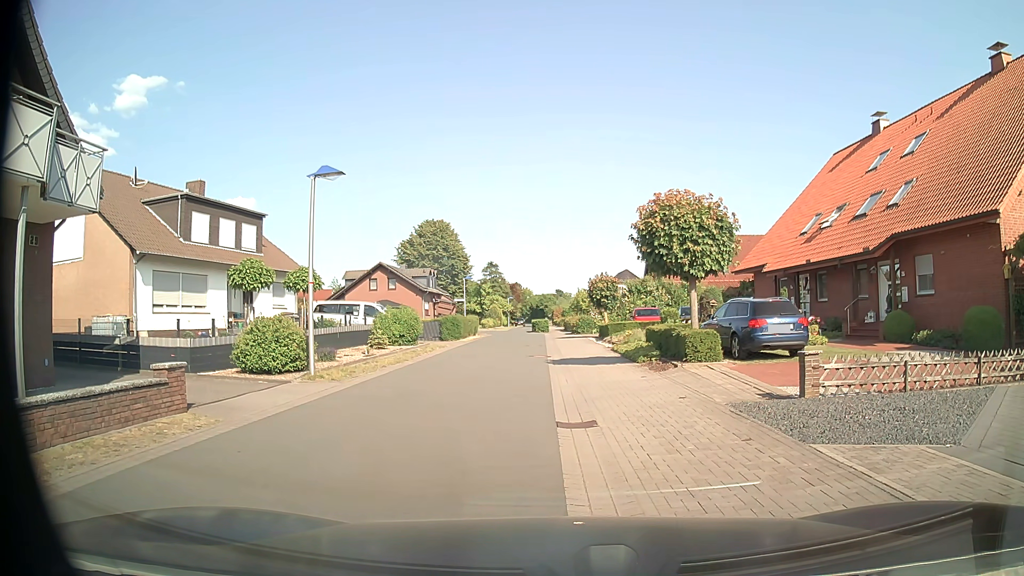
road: residential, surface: asphalt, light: Day
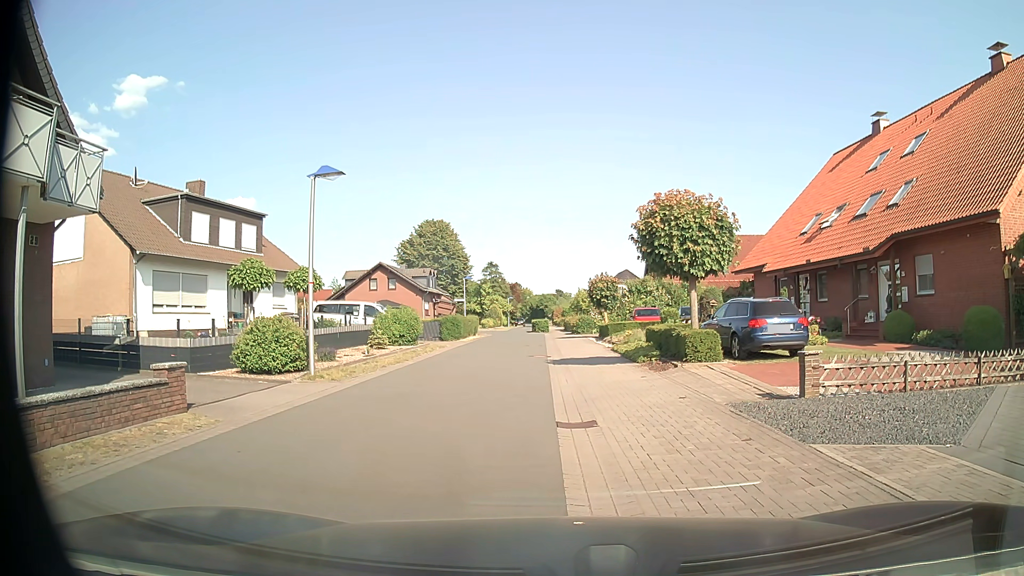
(0.0, 0.0) m; 0°
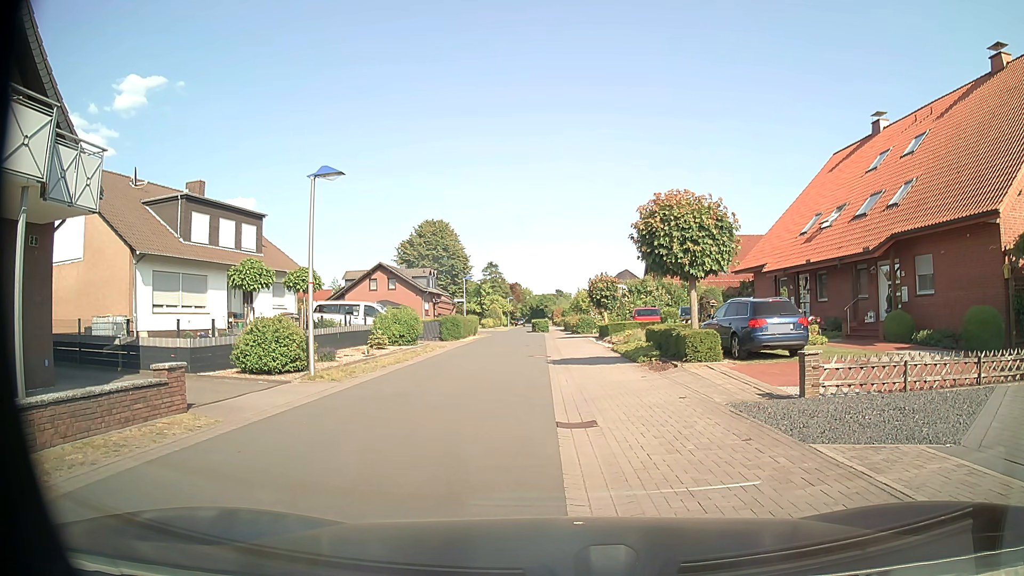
(0.0, 0.0) m; 0°
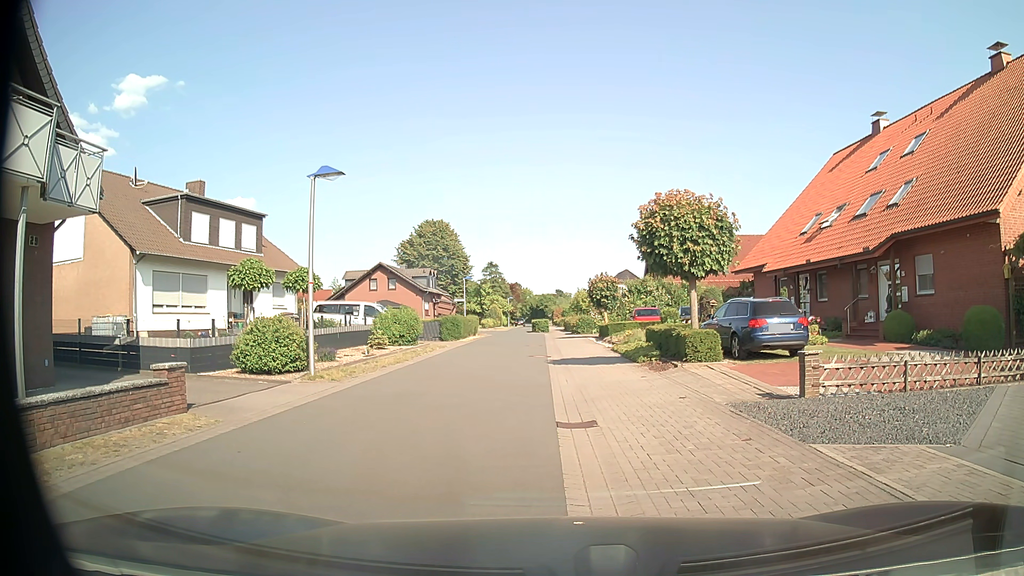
(0.0, 0.0) m; 0°
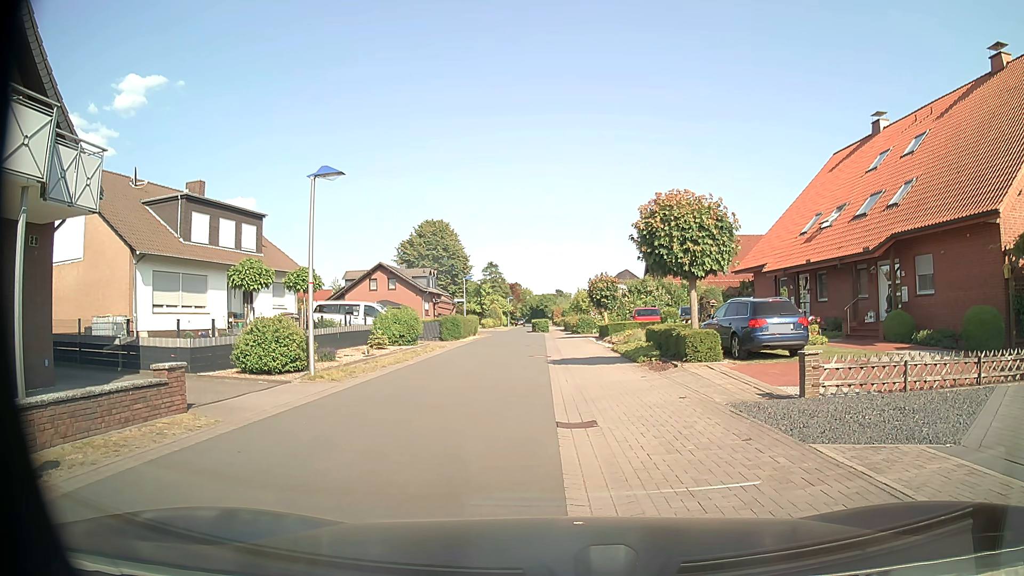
(0.0, 0.0) m; 0°
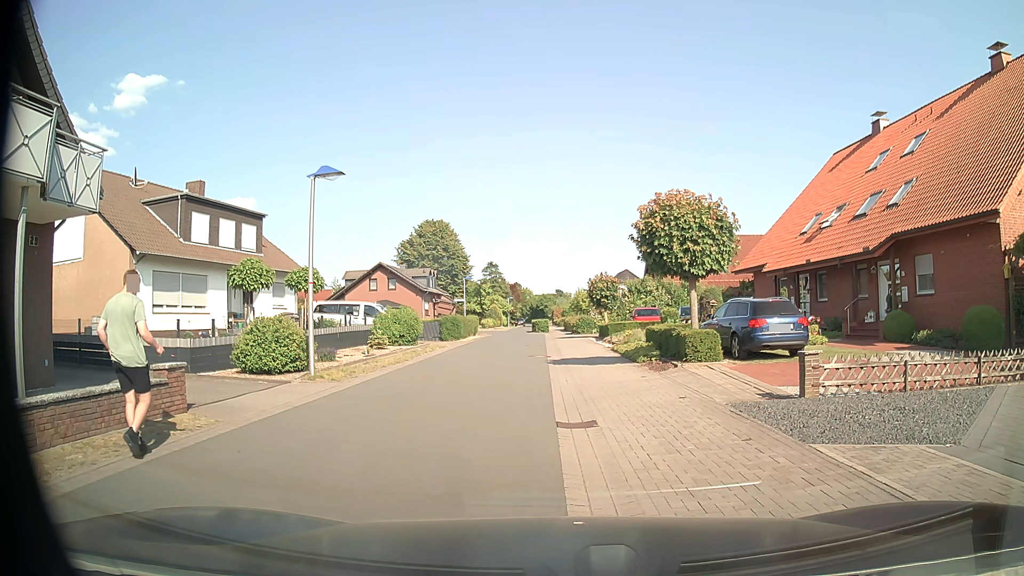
(0.0, 0.0) m; 0°
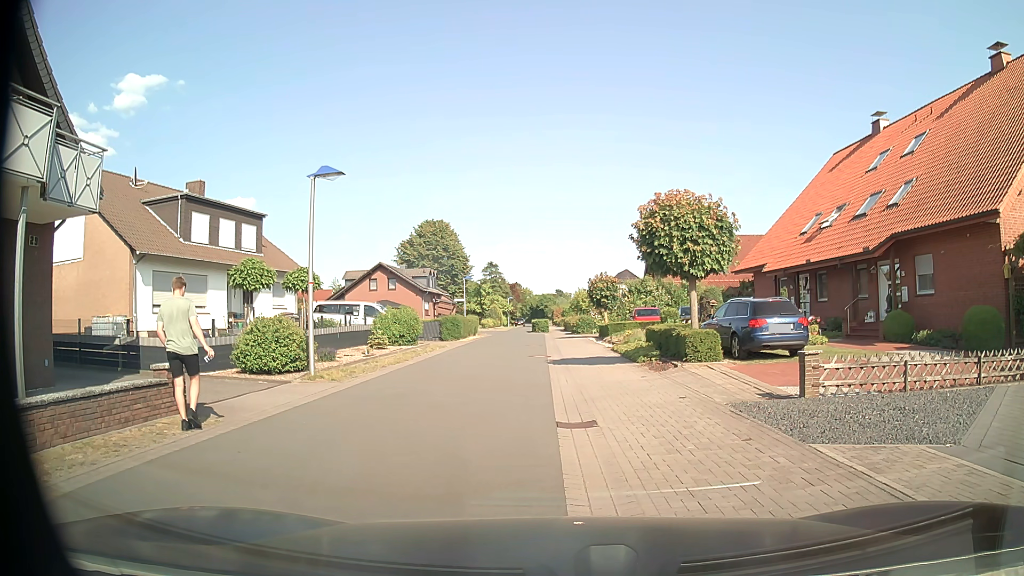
(0.0, 0.0) m; 0°
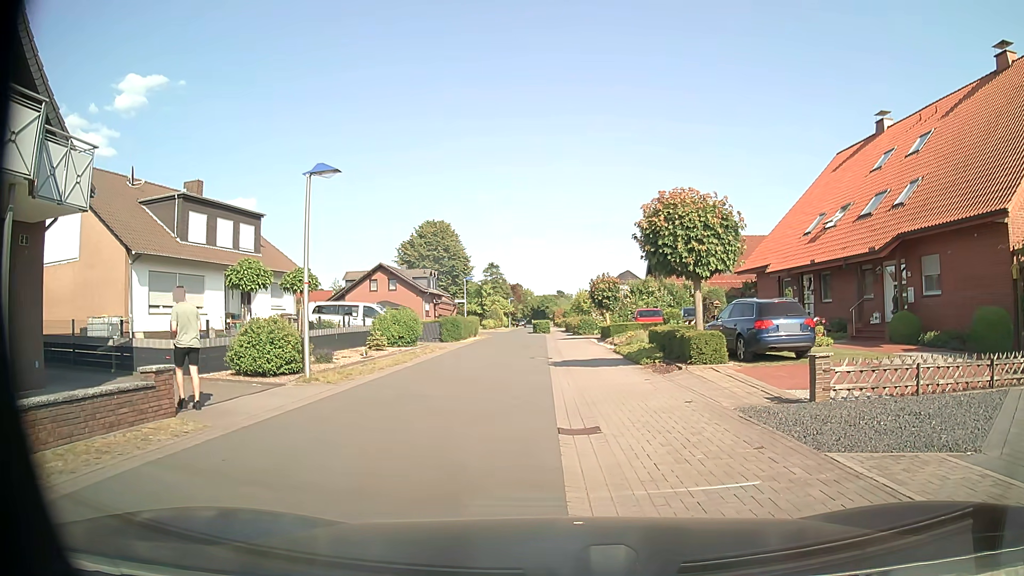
(0.0, +0.3) m; 0°
